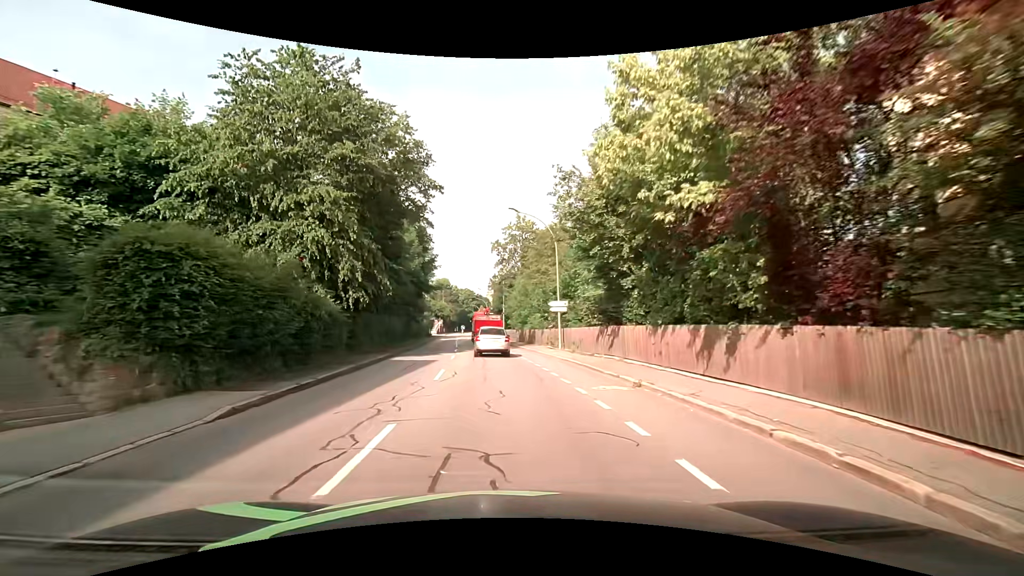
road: tertiary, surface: asphalt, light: Day
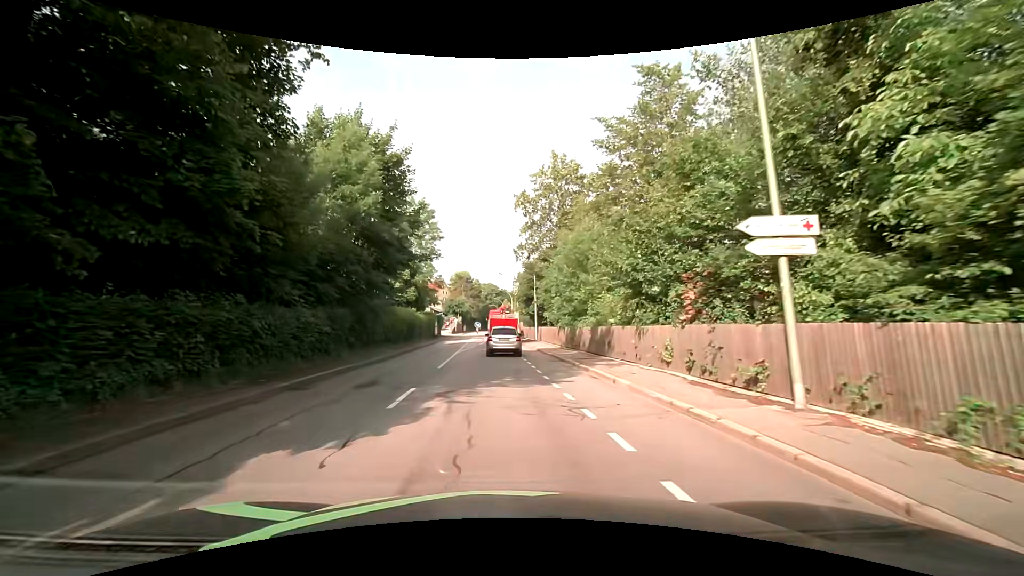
(-0.6, +22.6) m; -2°
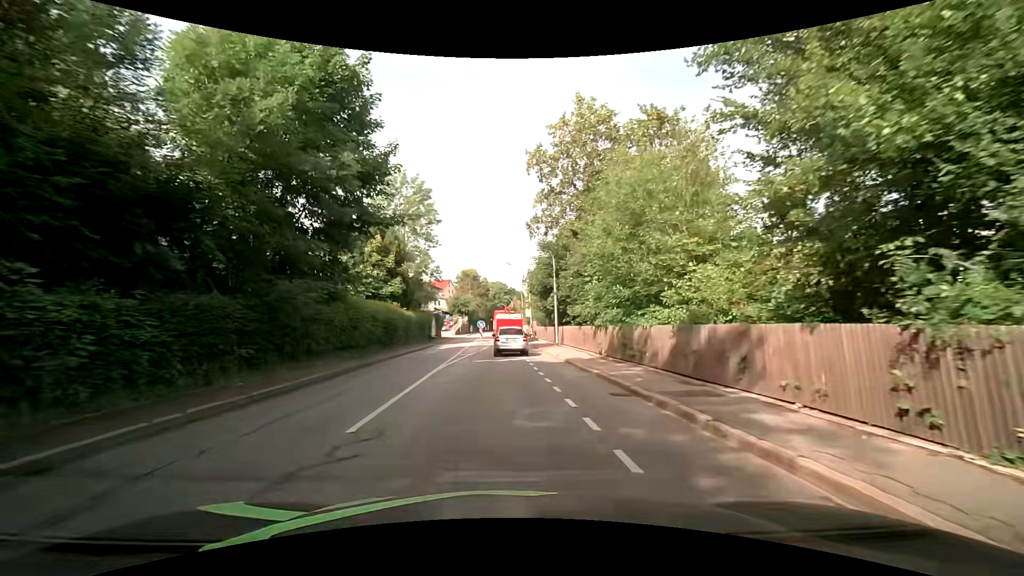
(-0.2, +10.8) m; -1°
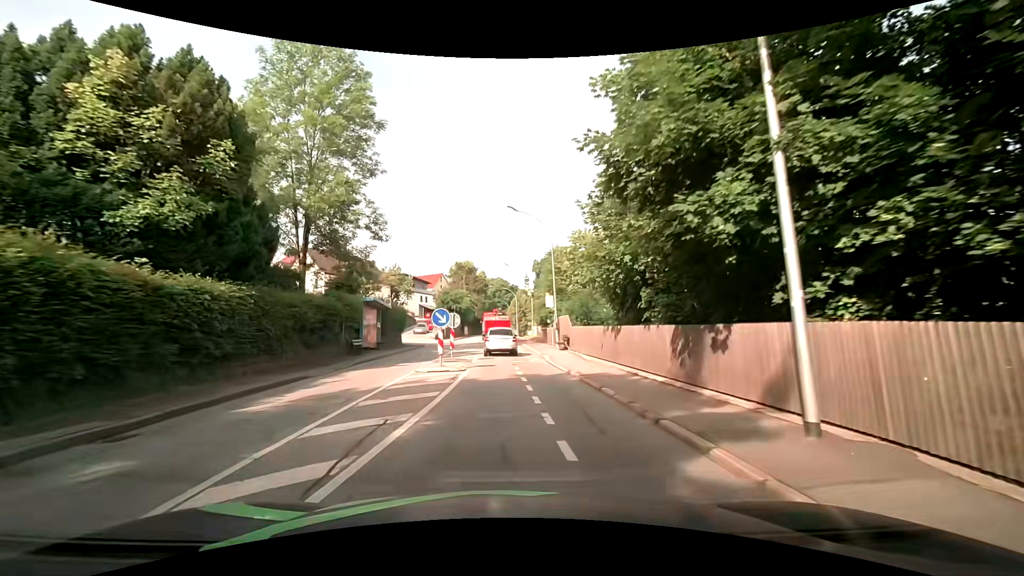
(-0.6, +27.8) m; -1°
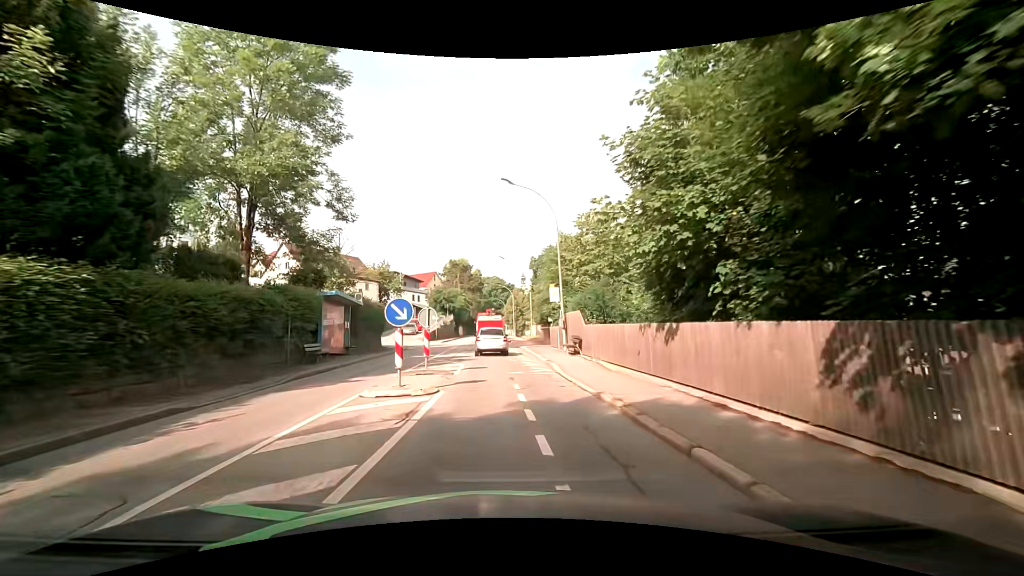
(0.0, +5.8) m; +1°
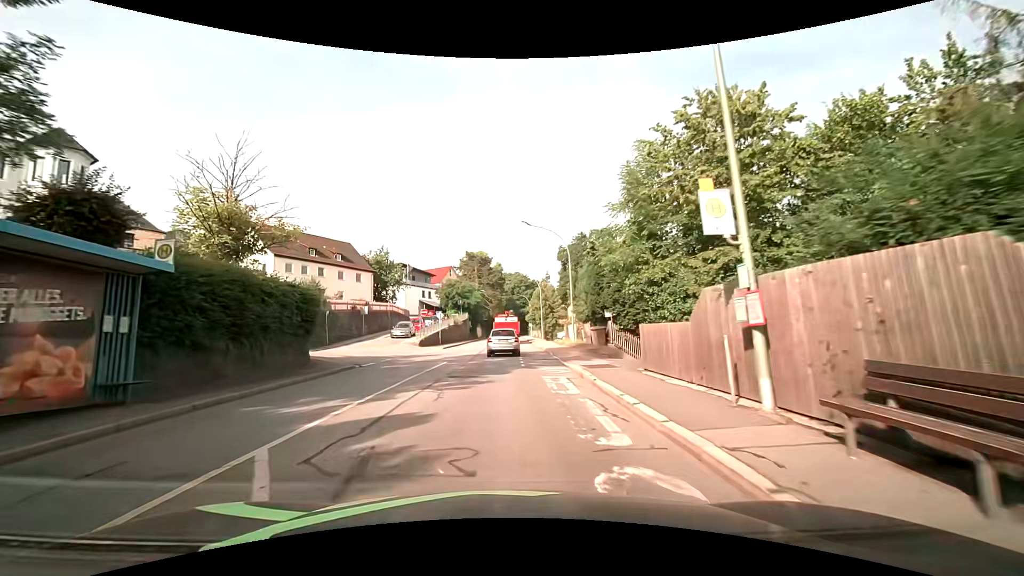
(-0.6, +17.6) m; -3°
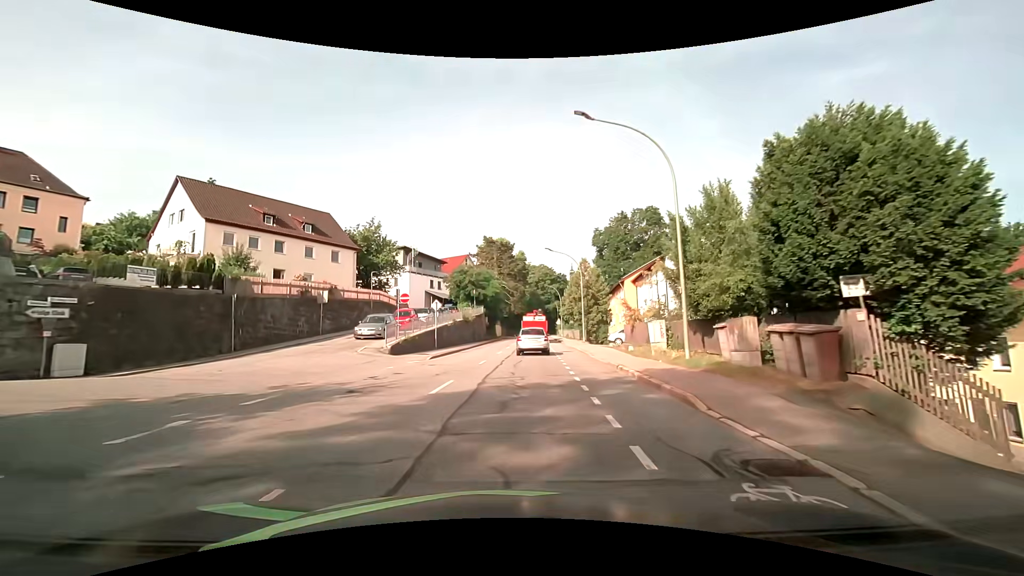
(-0.8, +18.0) m; -4°
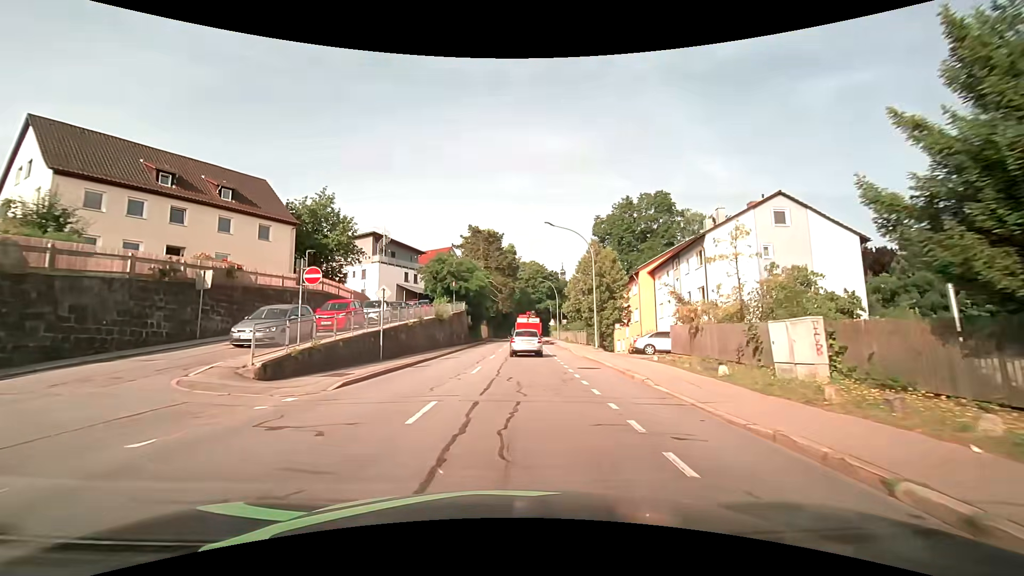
(+0.2, +12.3) m; +1°
(0, +10) (+1, +20) (+1, +30) (+2, +40) (+2, +50) (+3, +60) (+3, +70) (+4, +80) (+4, +90) (+5, +100) m
